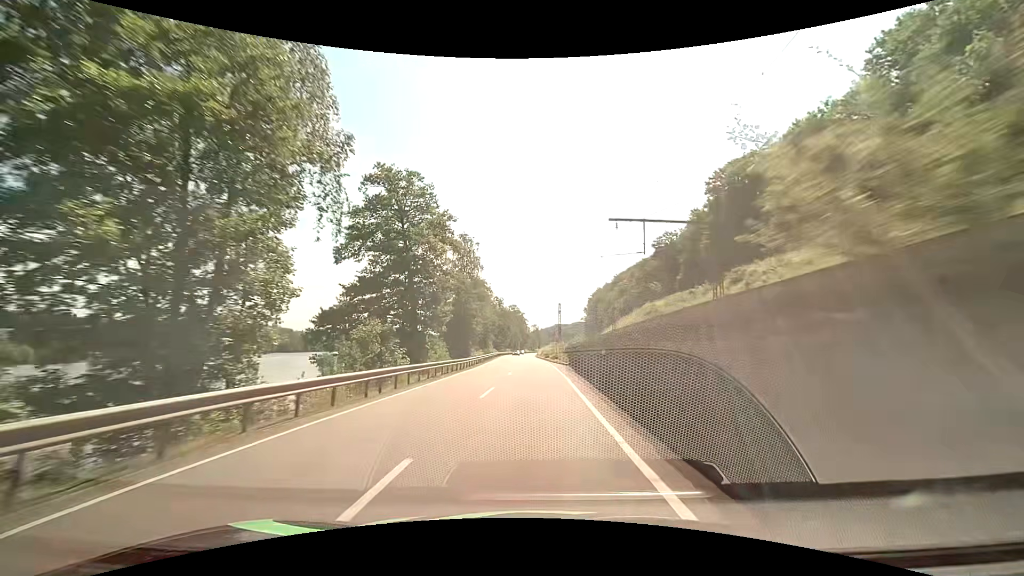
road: primary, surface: asphalt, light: Day
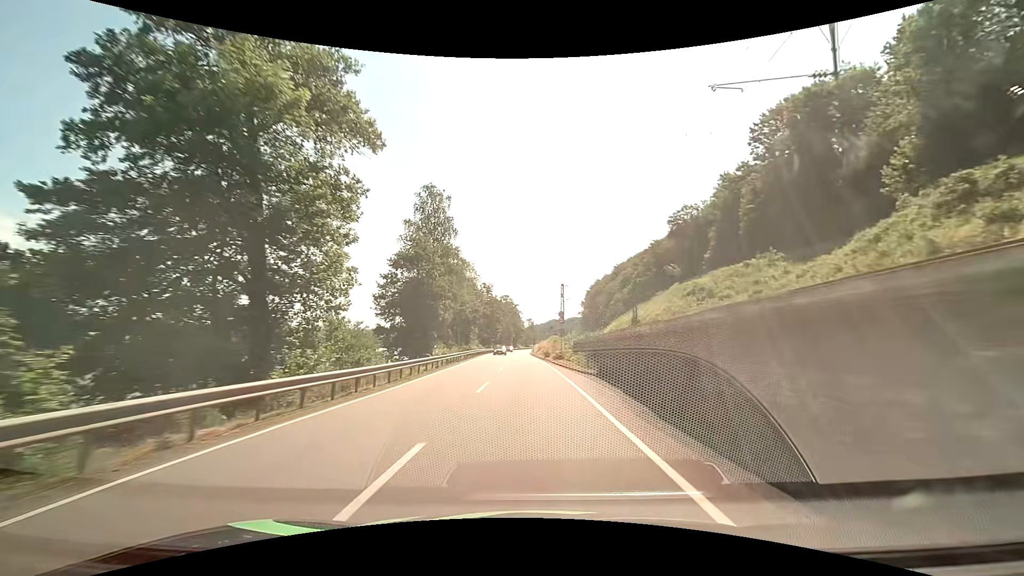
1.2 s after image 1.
(+0.1, +23.0) m; +1°
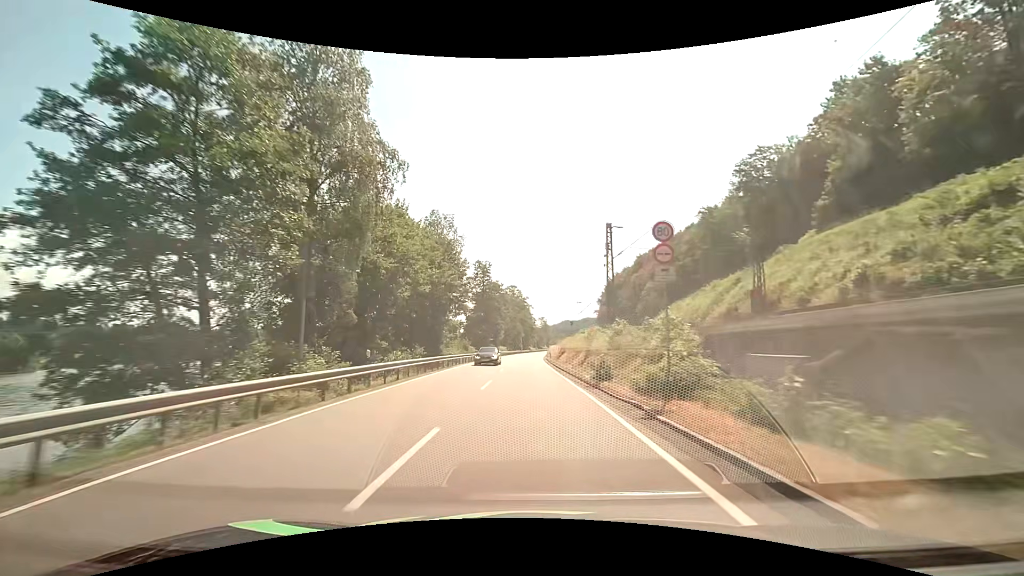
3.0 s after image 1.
(-0.4, +34.7) m; -1°
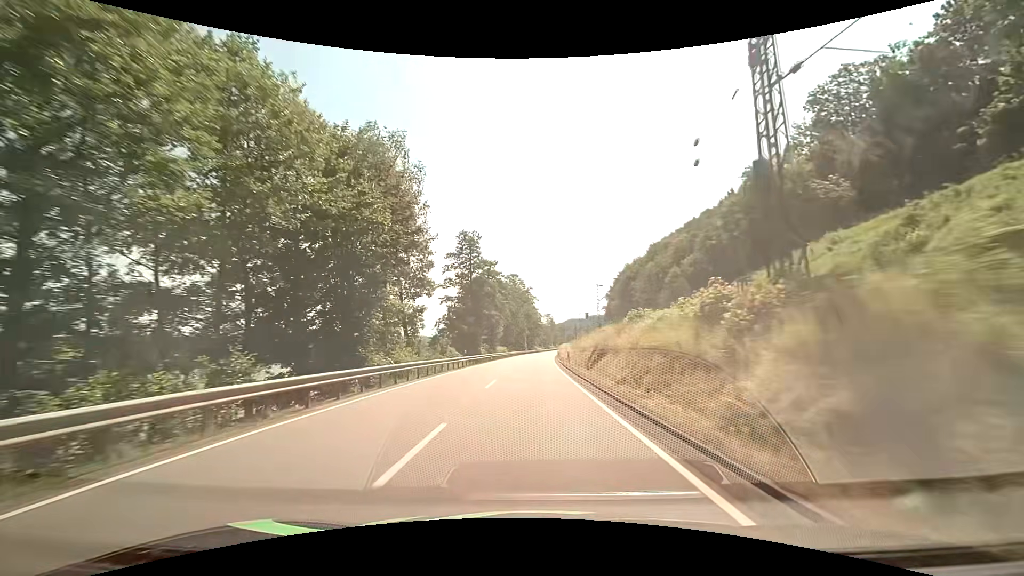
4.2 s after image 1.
(-0.2, +23.2) m; -1°
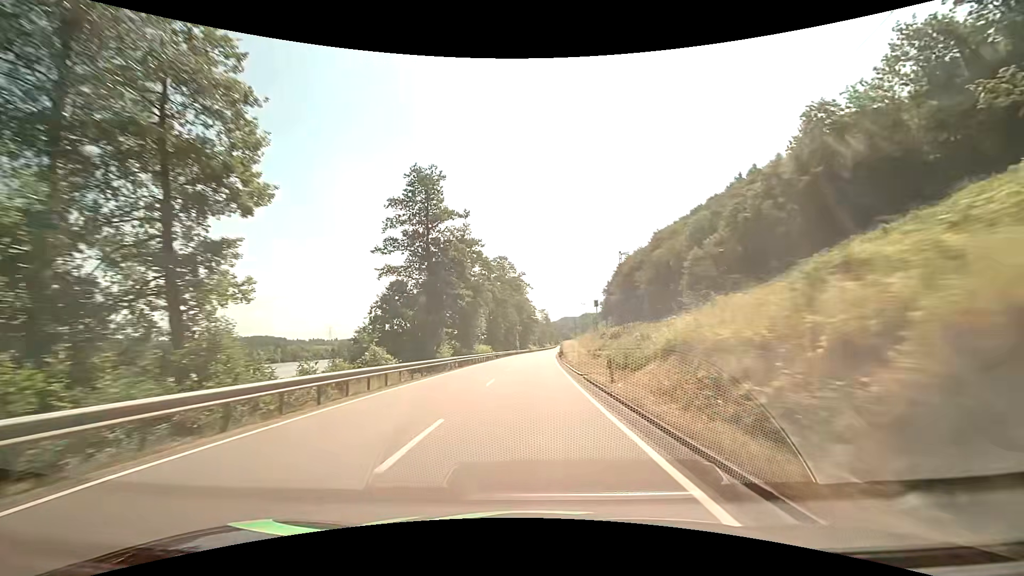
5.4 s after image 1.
(+0.1, +23.3) m; +1°
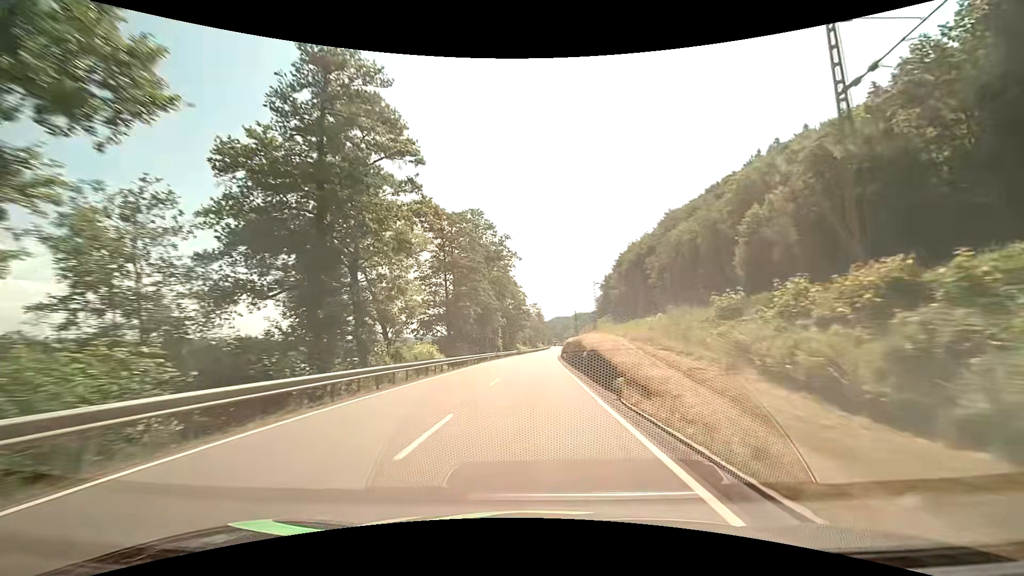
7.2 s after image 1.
(+0.3, +35.2) m; +1°
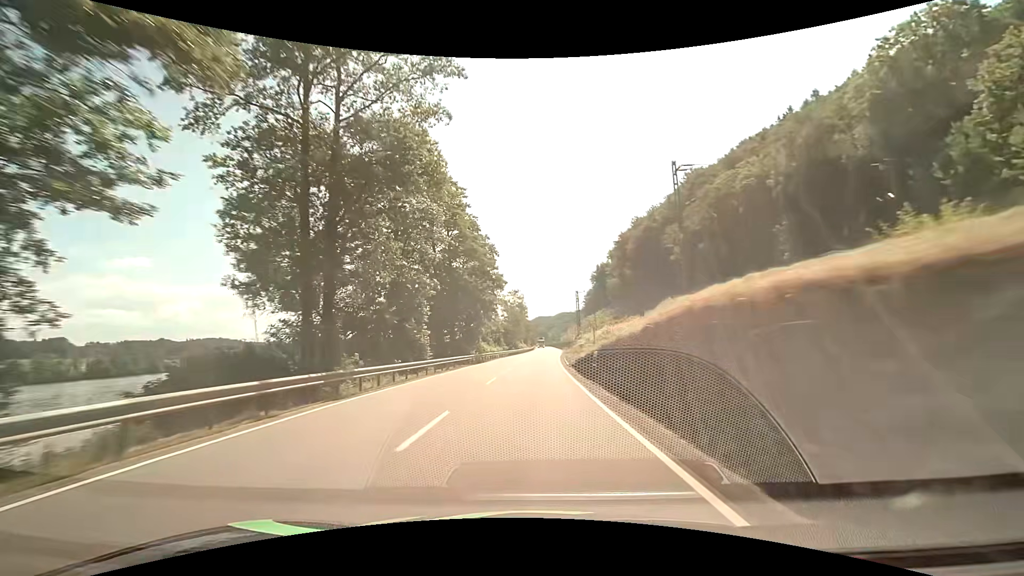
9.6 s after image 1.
(+0.8, +47.2) m; +2°
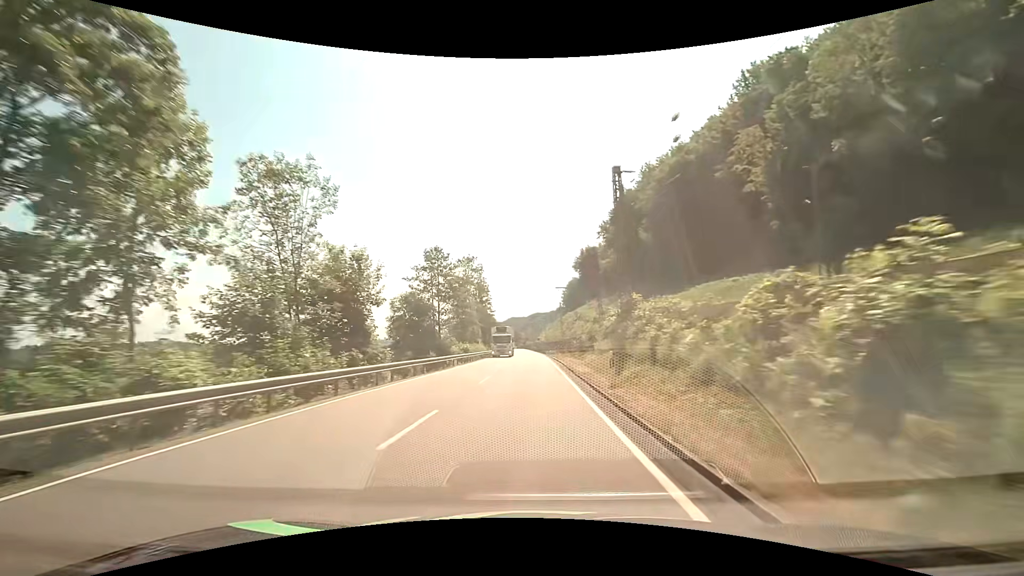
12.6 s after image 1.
(+2.0, +59.4) m; +3°
(0, +10) (0, +20) (0, +30) (0, +40) (0, +50) (0, +60) (0, +70) (0, +80) (0, +90) (-1, +100) m
